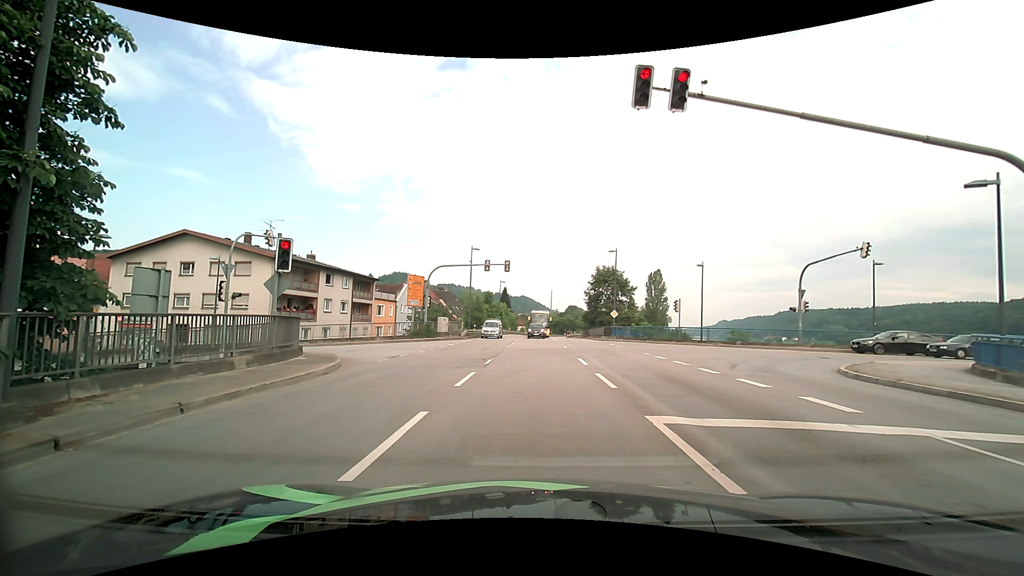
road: primary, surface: asphalt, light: Day
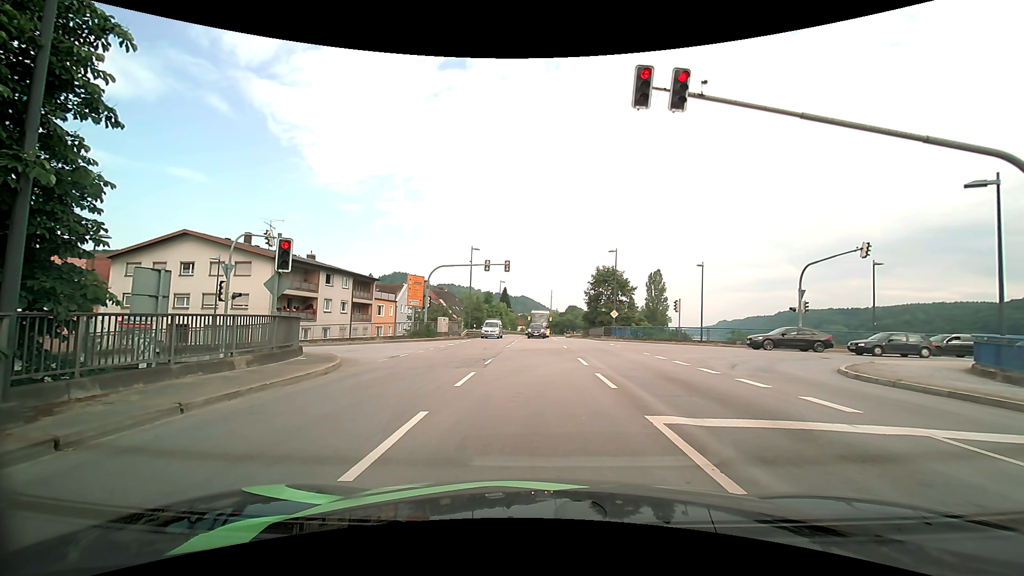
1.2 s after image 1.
(0.0, 0.0) m; 0°
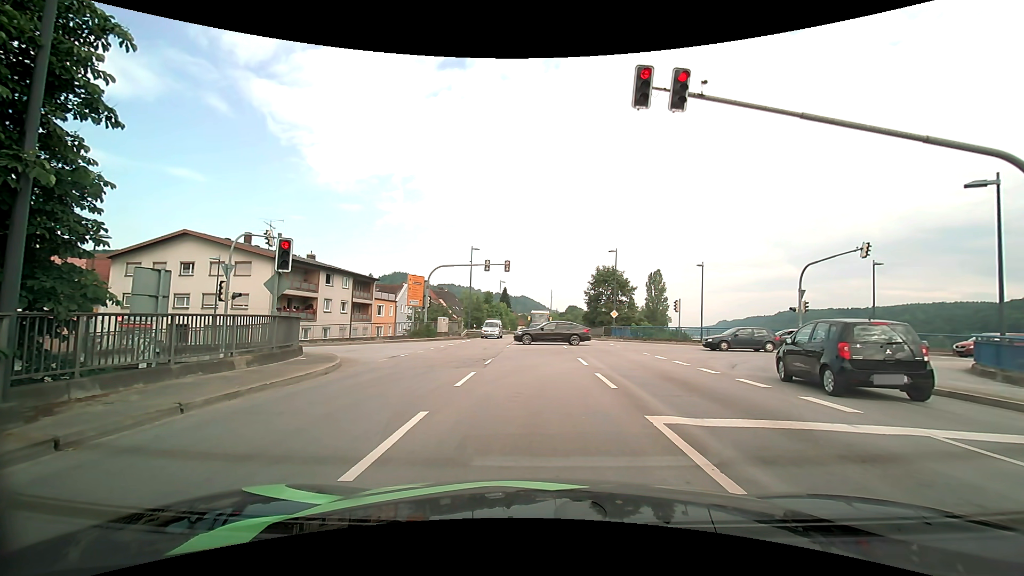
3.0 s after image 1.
(0.0, 0.0) m; 0°
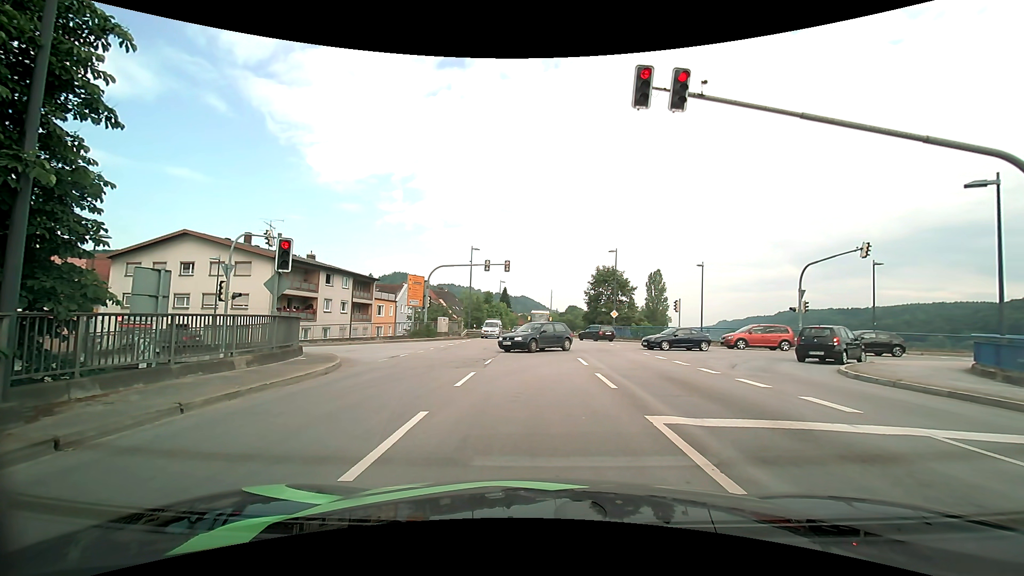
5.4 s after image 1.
(0.0, 0.0) m; 0°
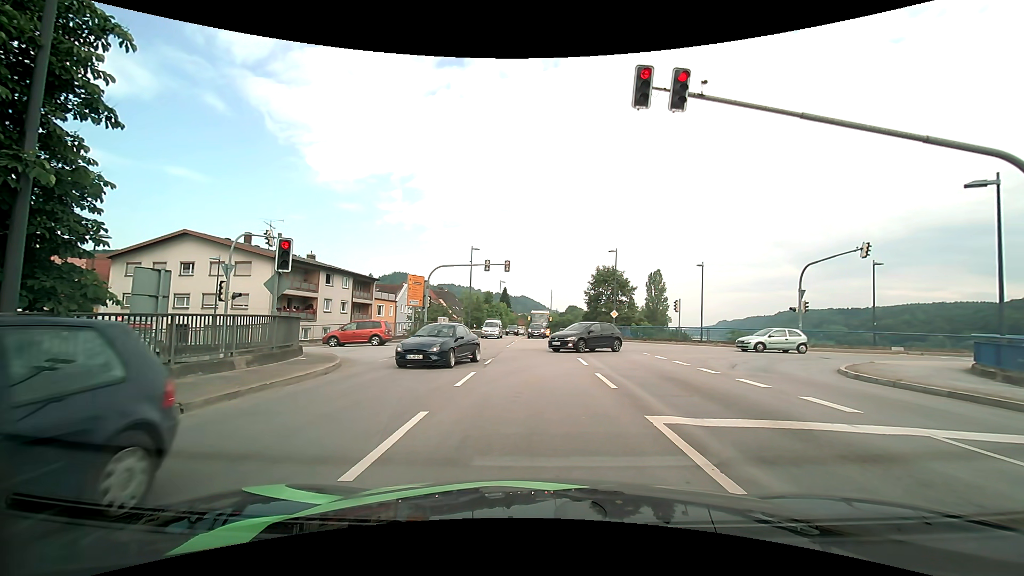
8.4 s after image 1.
(0.0, 0.0) m; 0°
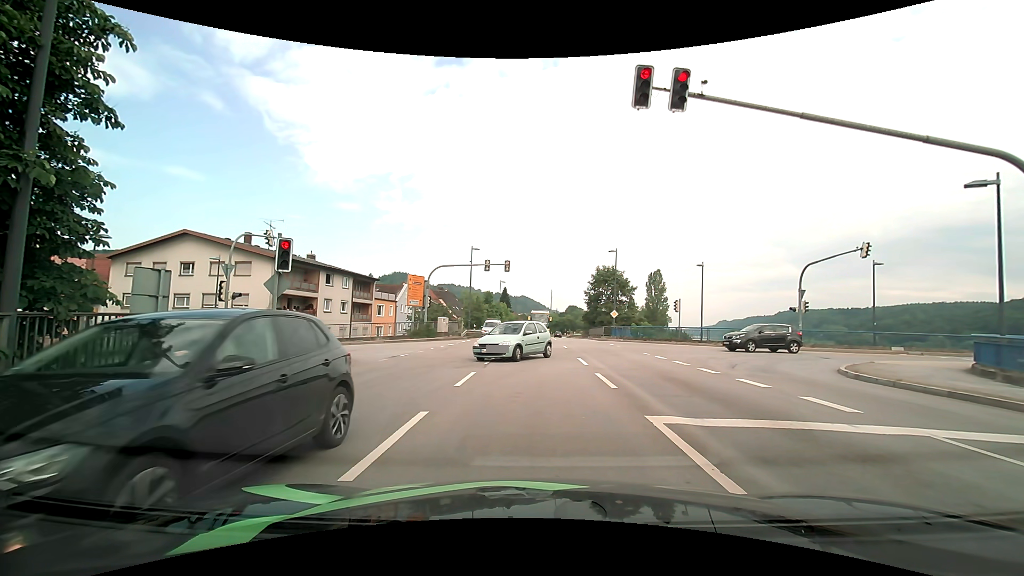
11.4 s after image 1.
(0.0, 0.0) m; 0°
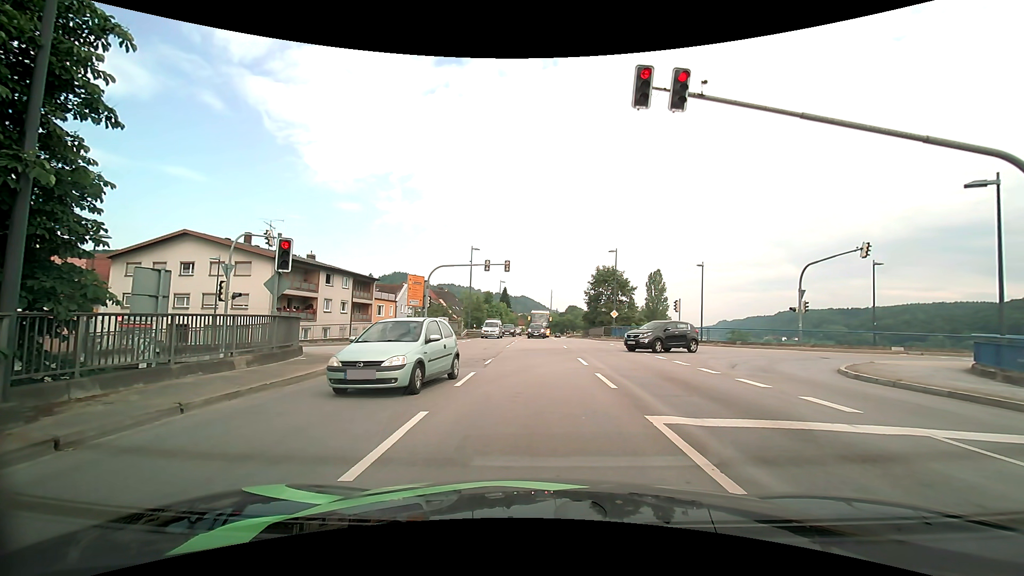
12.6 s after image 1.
(0.0, 0.0) m; 0°
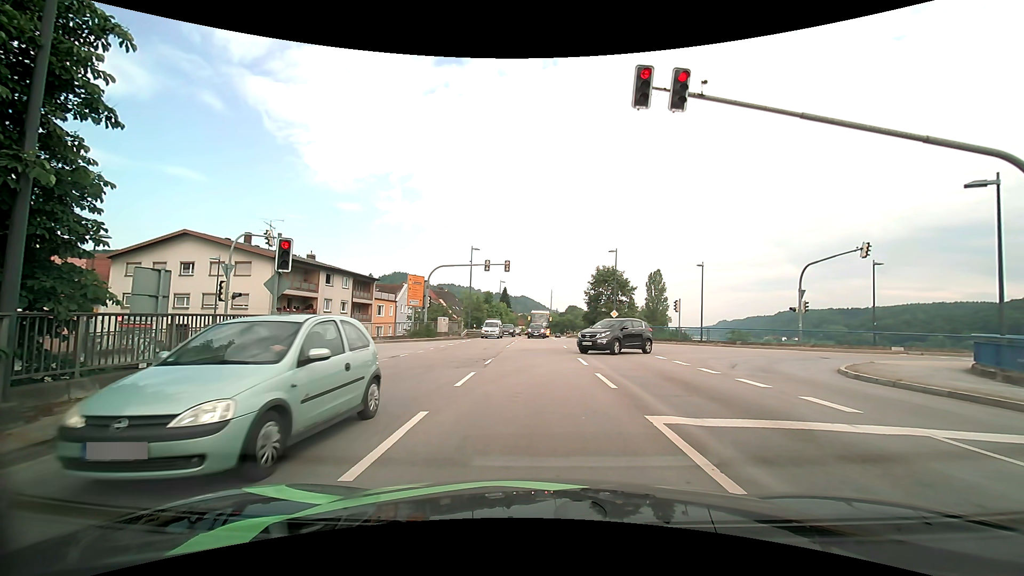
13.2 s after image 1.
(0.0, 0.0) m; 0°
